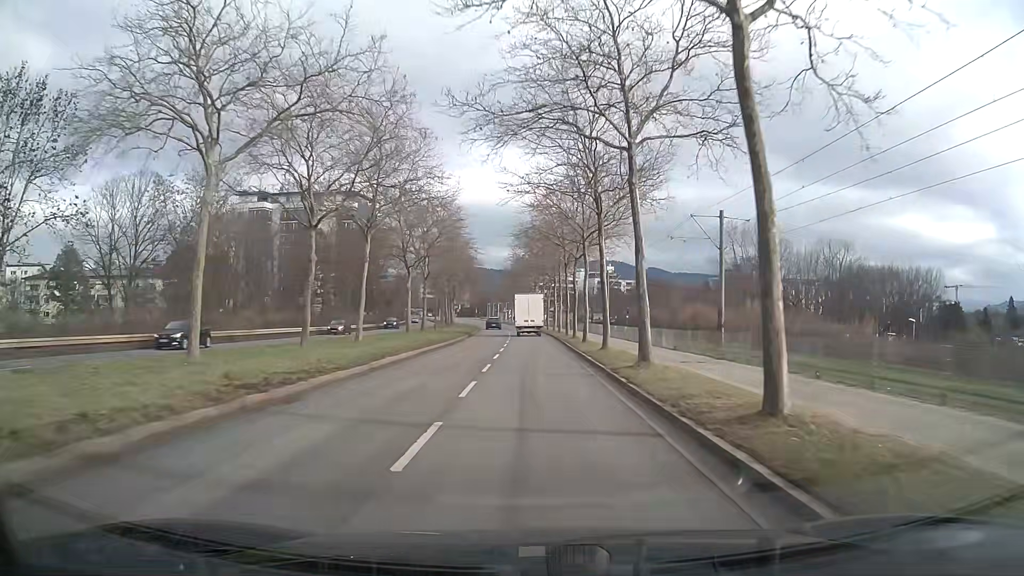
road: secondary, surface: asphalt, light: Day
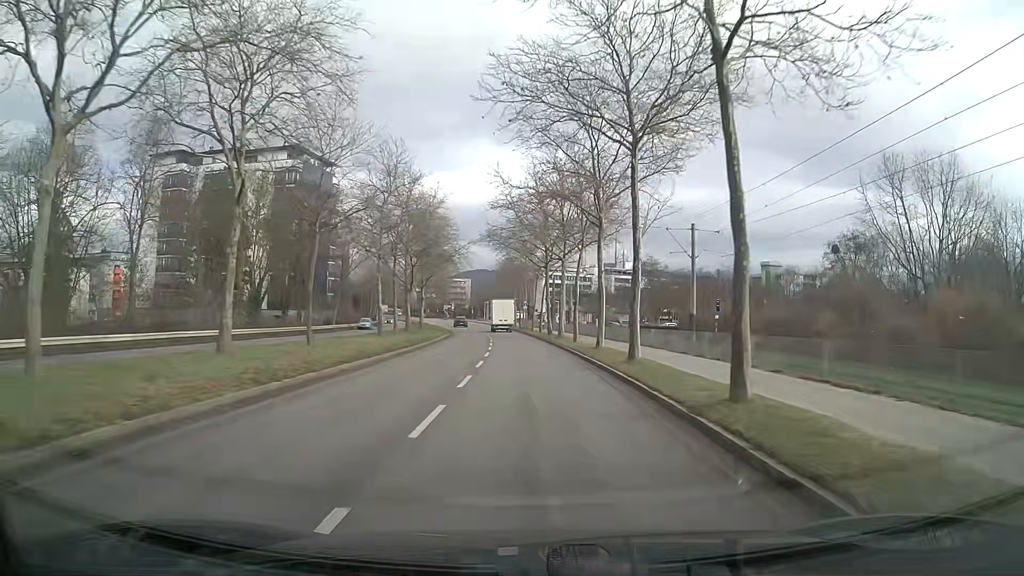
(-0.1, +40.3) m; -1°
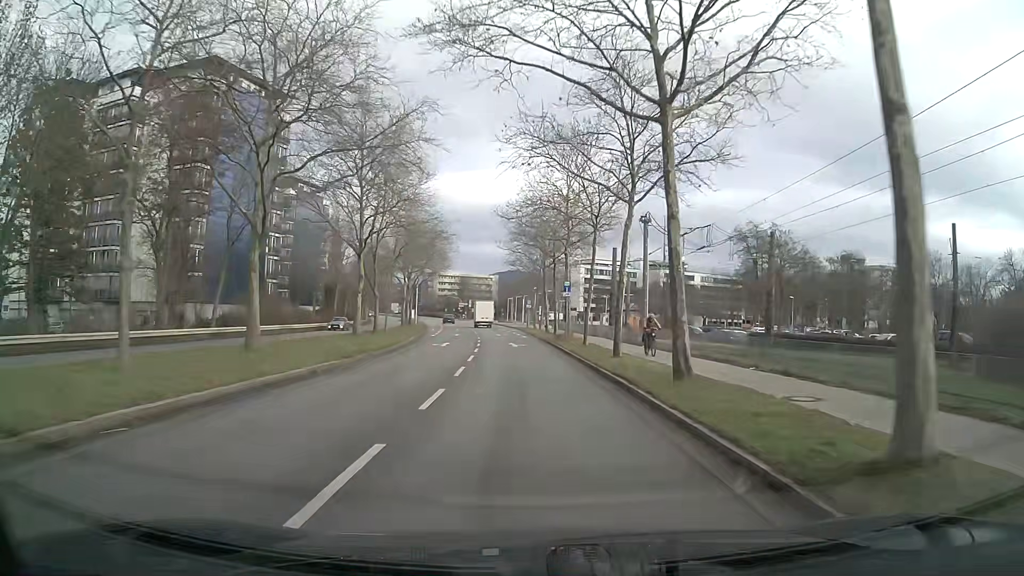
(-0.8, +39.7) m; -3°
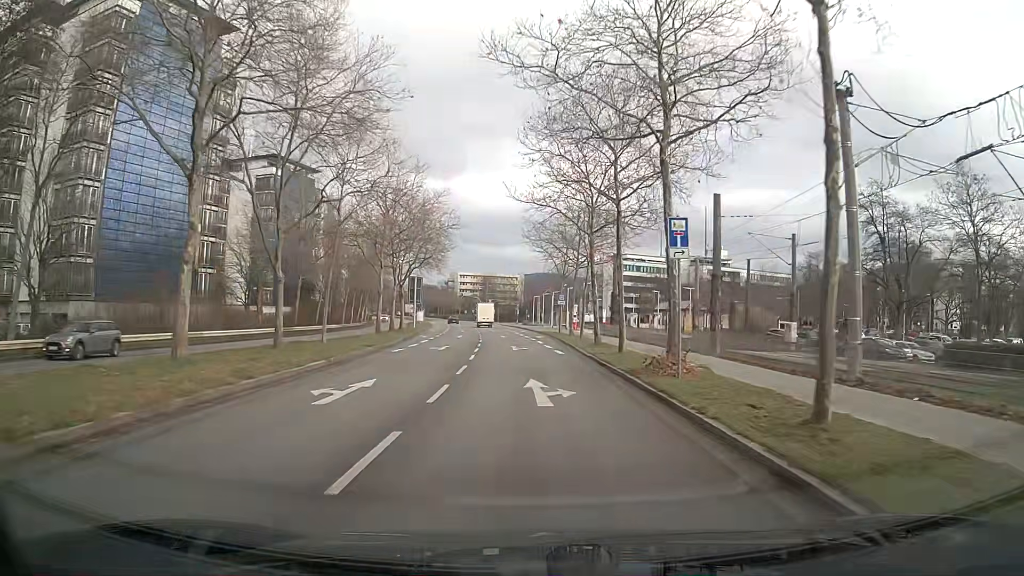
(-0.4, +23.0) m; -2°
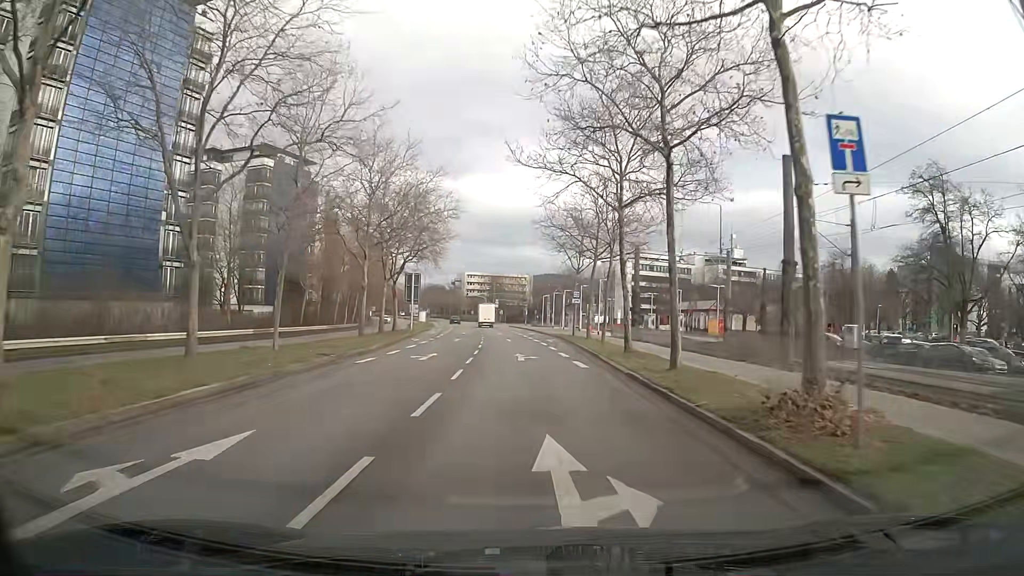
(-0.1, +7.6) m; -1°
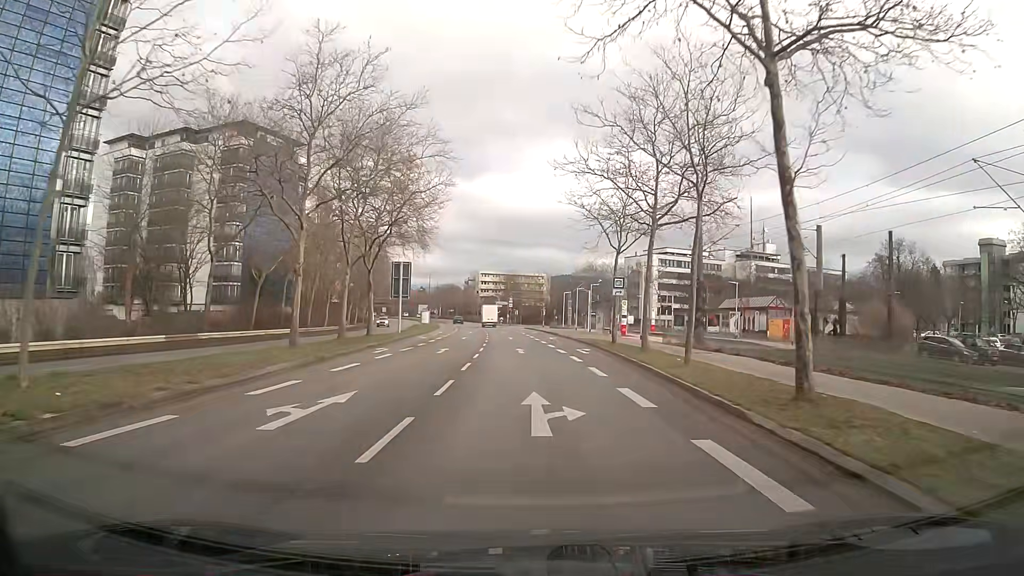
(-0.2, +15.2) m; -1°
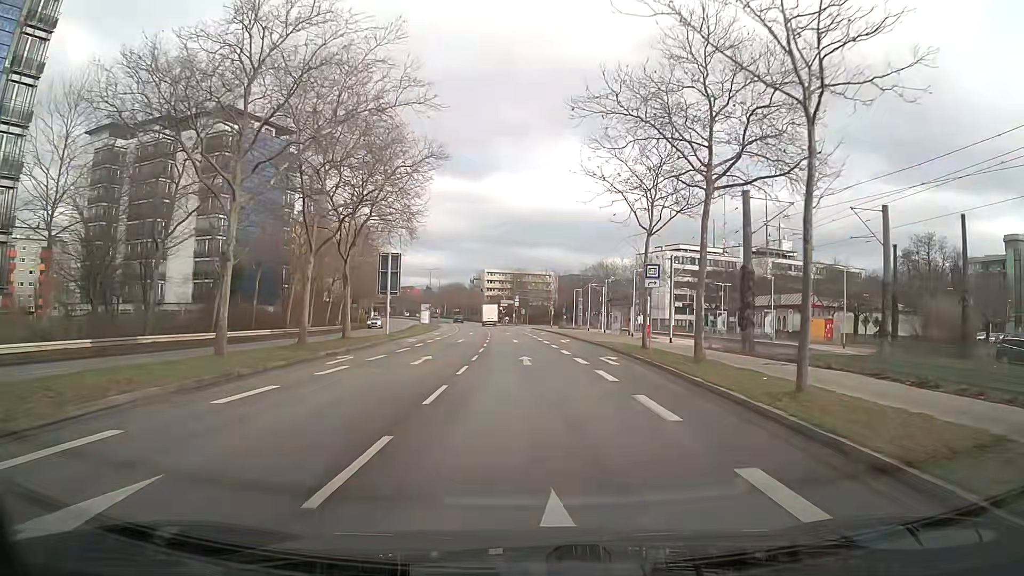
(-0.1, +7.6) m; -1°
